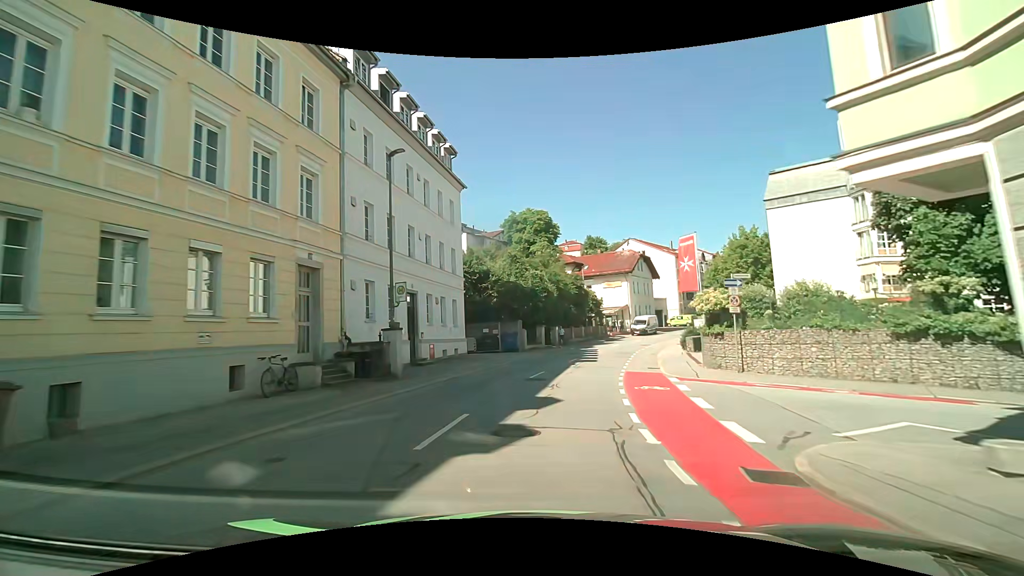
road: tertiary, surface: asphalt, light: Day
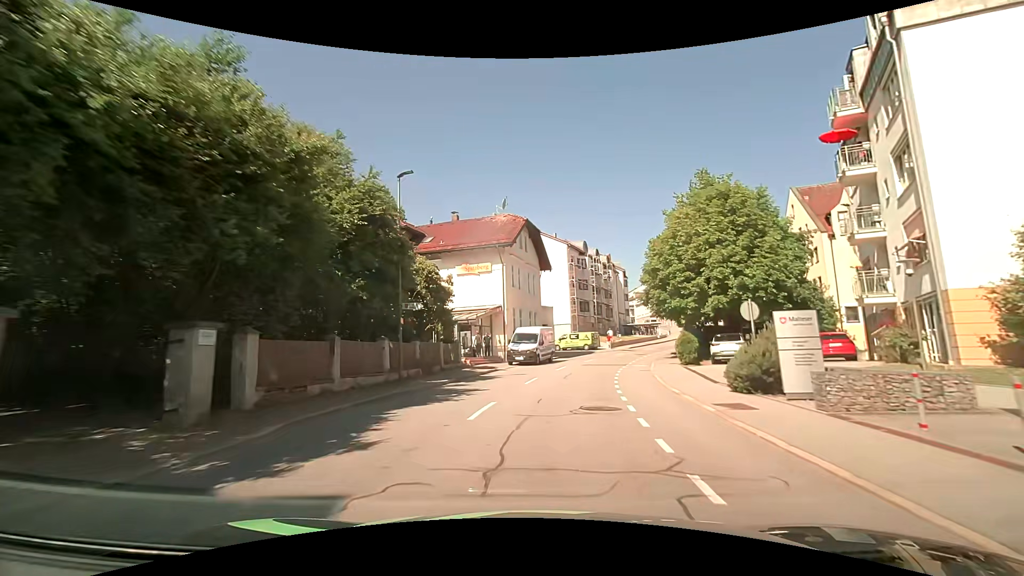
(+4.9, +34.1) m; +16°
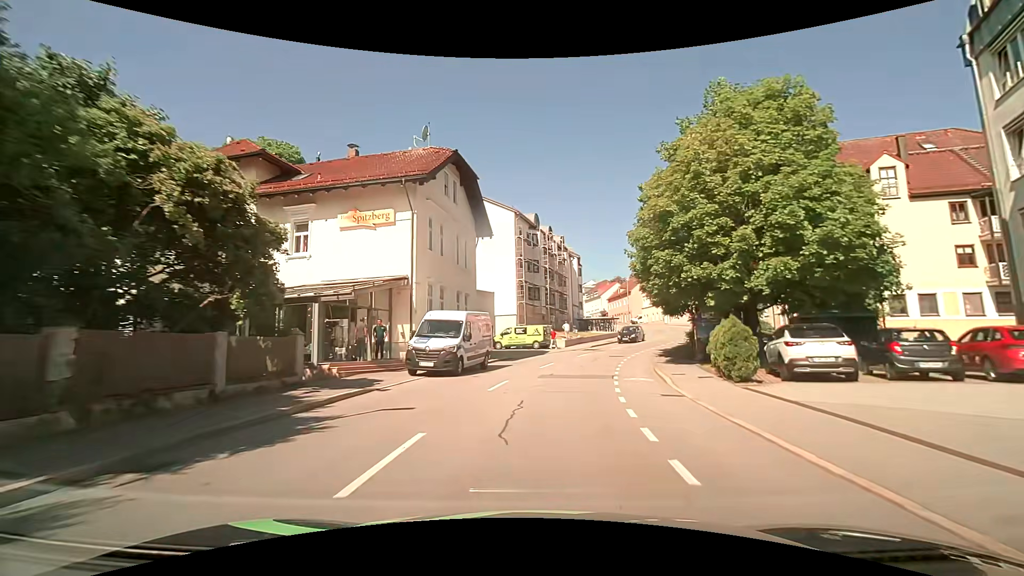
(+0.8, +13.8) m; +7°
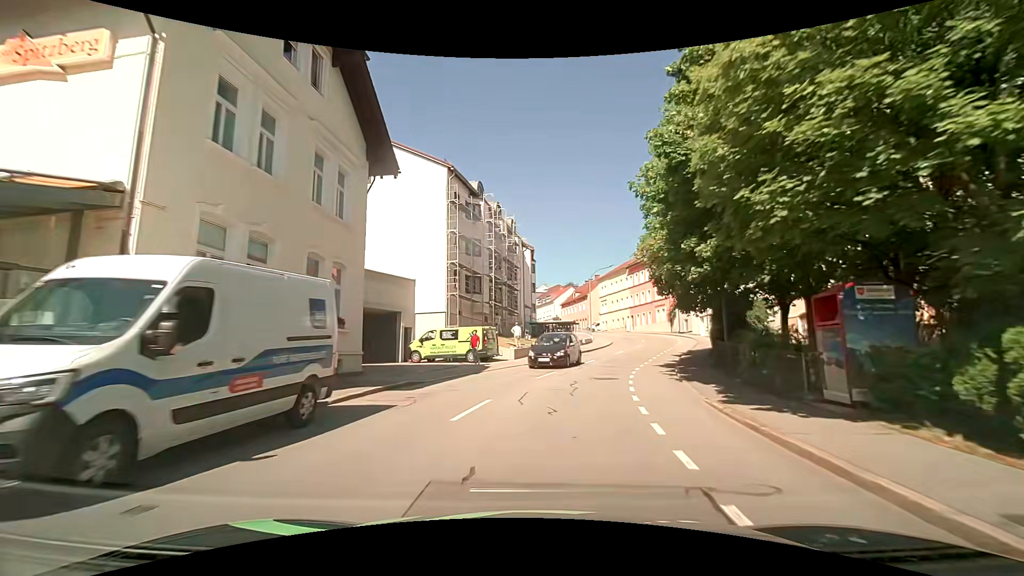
(+0.7, +13.6) m; +6°
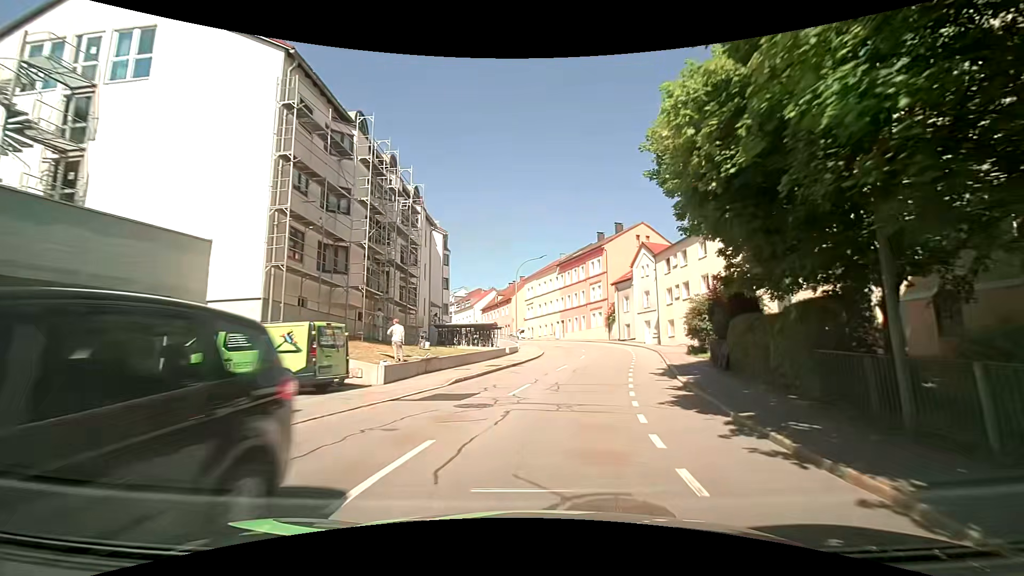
(+0.9, +13.2) m; +9°
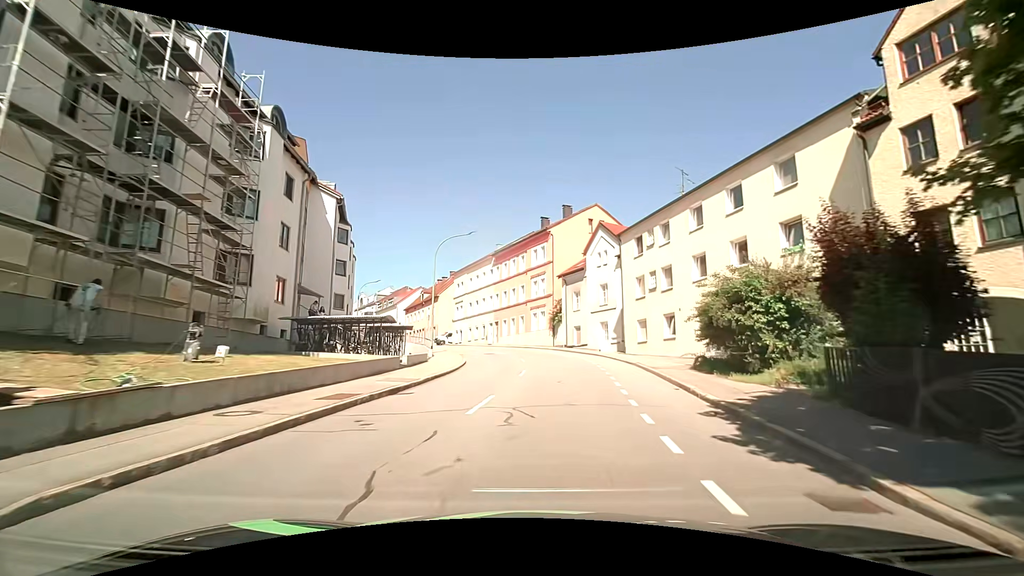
(+0.8, +12.6) m; +6°
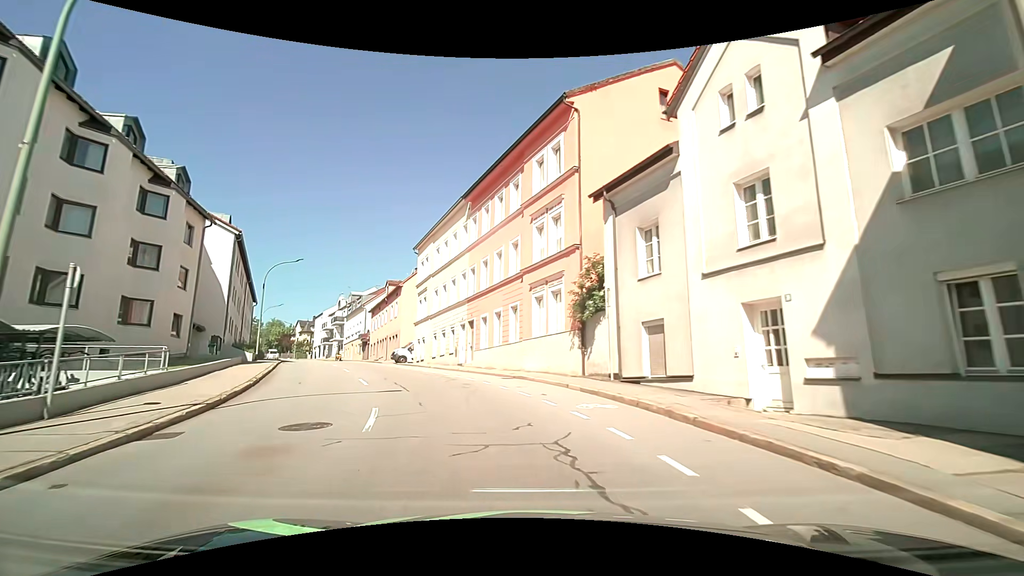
(+2.0, +28.4) m; -2°
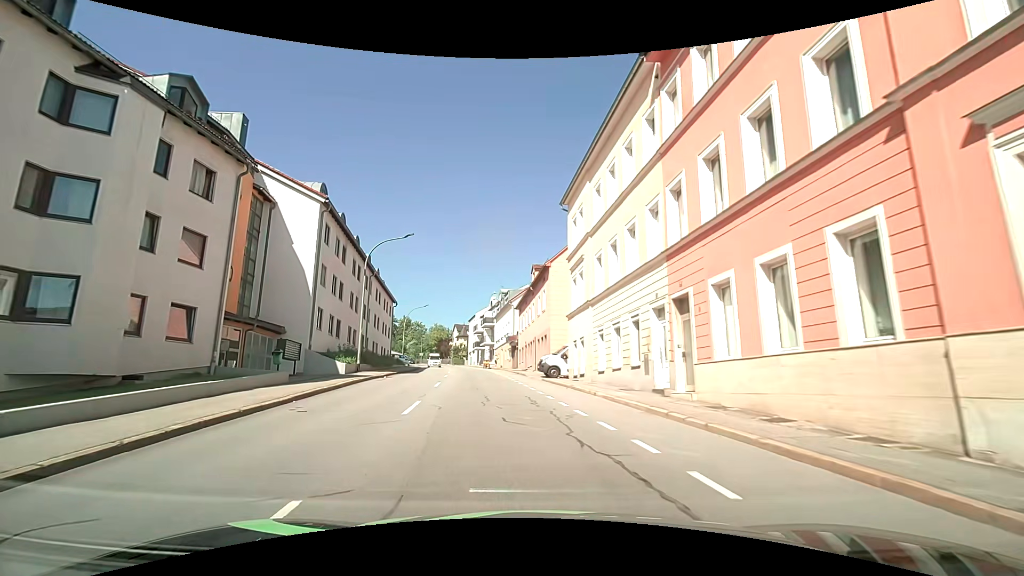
(-2.6, +15.7) m; -19°
(-1, +10) (-2, +20) (-3, +30) (-4, +40) (-6, +50) (-7, +59) (-9, +69) (-12, +79) (-14, +89) (-17, +98) m
